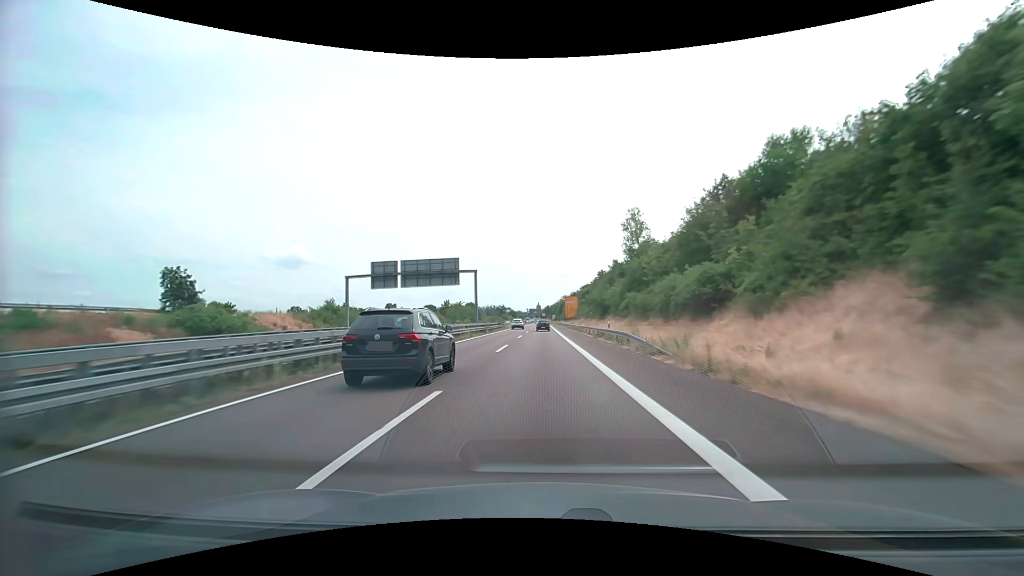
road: trunk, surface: asphalt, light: Day
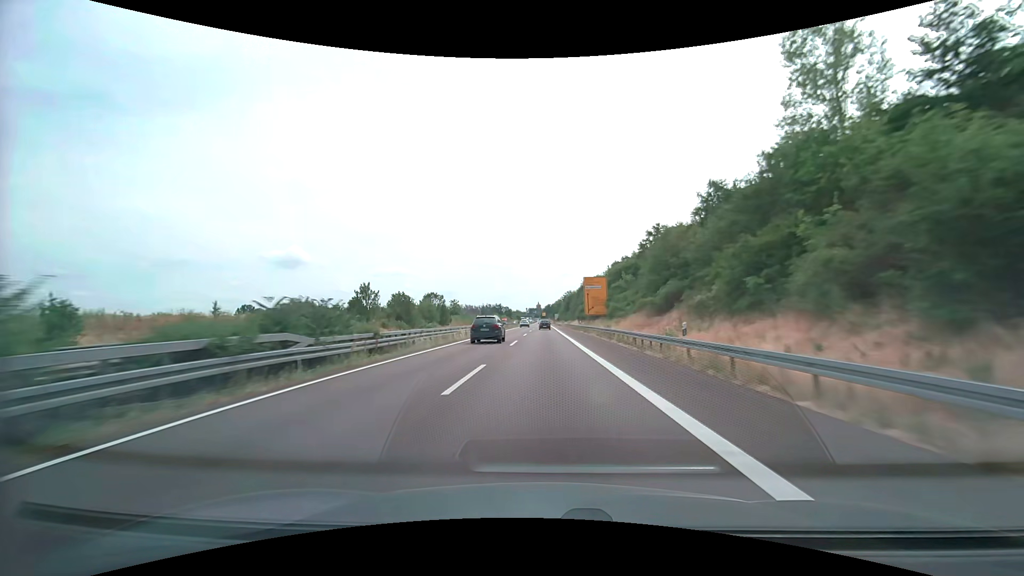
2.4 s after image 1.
(-0.2, +66.5) m; 0°
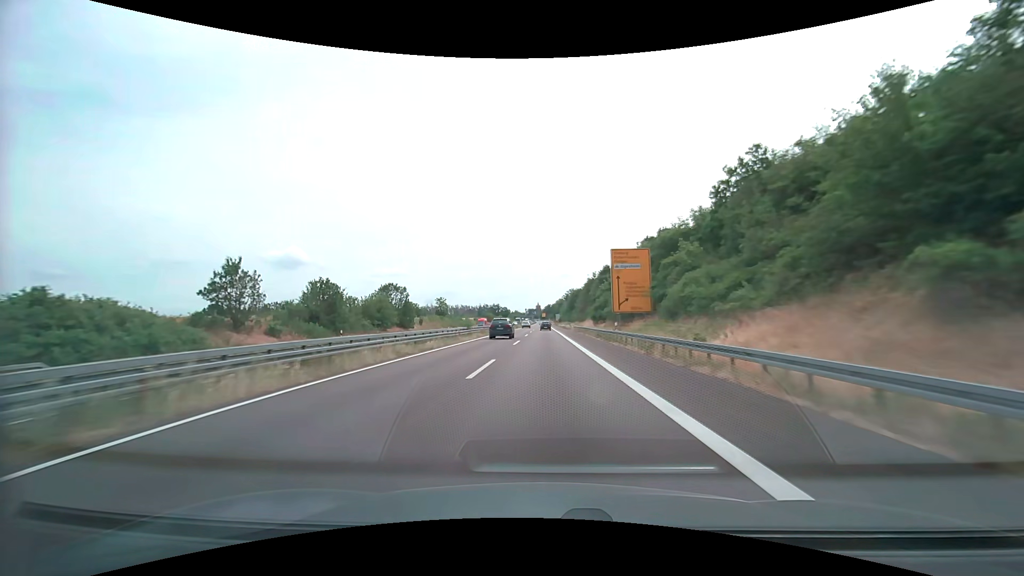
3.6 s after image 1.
(0.0, +33.2) m; 0°
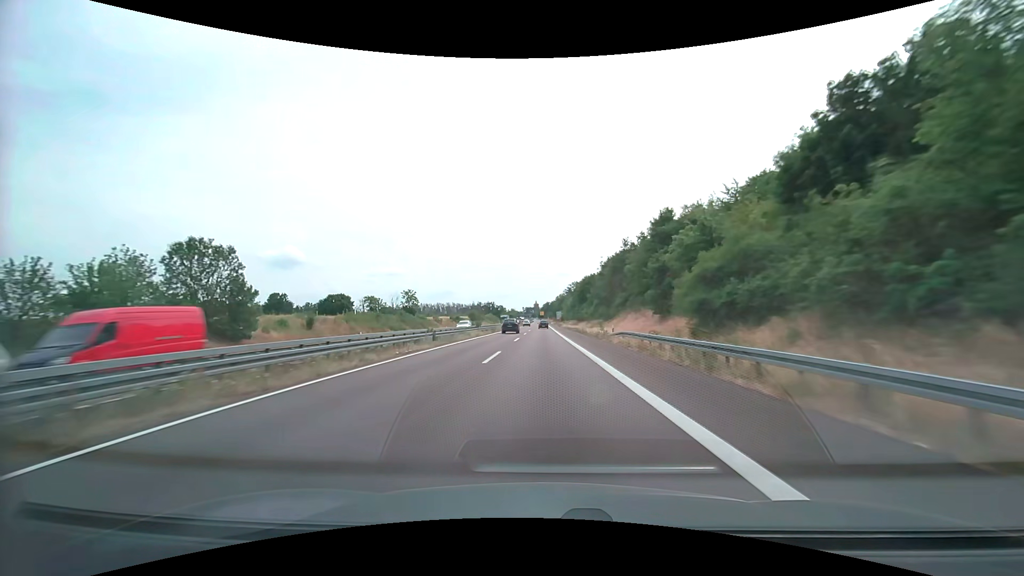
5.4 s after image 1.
(+0.1, +49.8) m; 0°
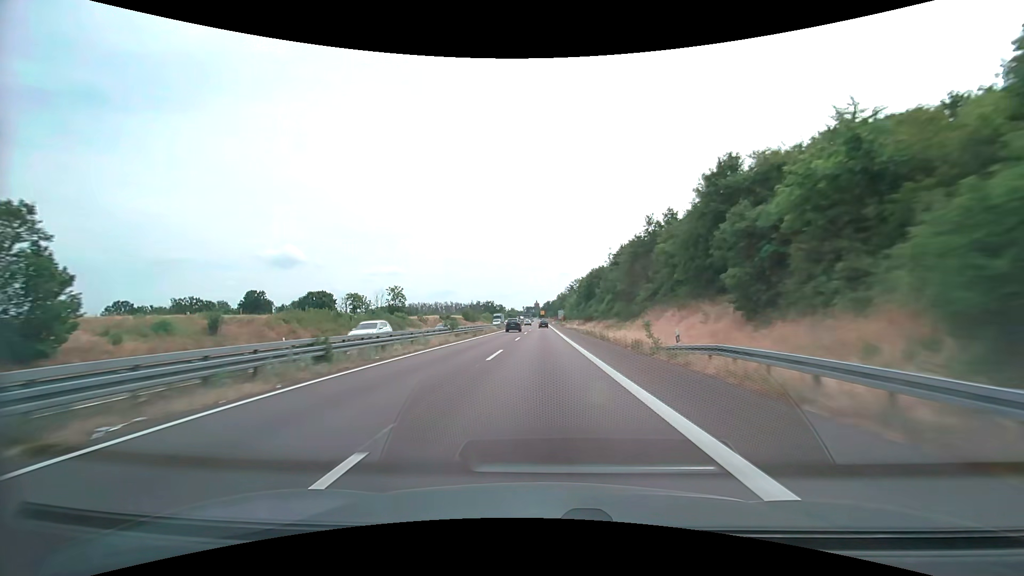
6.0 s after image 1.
(0.0, +16.6) m; 0°
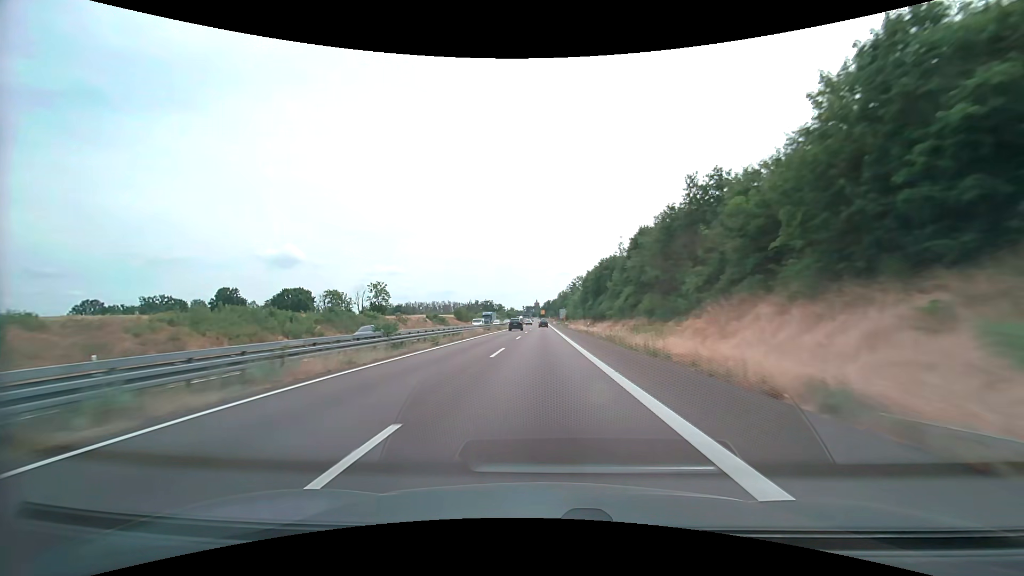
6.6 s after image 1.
(0.0, +16.6) m; 0°
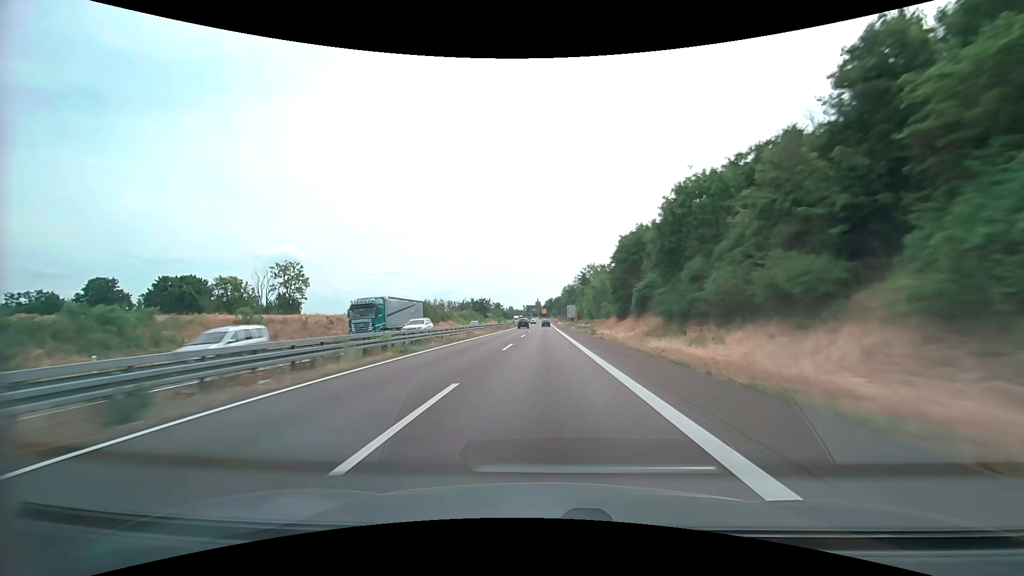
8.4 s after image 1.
(-0.1, +49.8) m; 0°
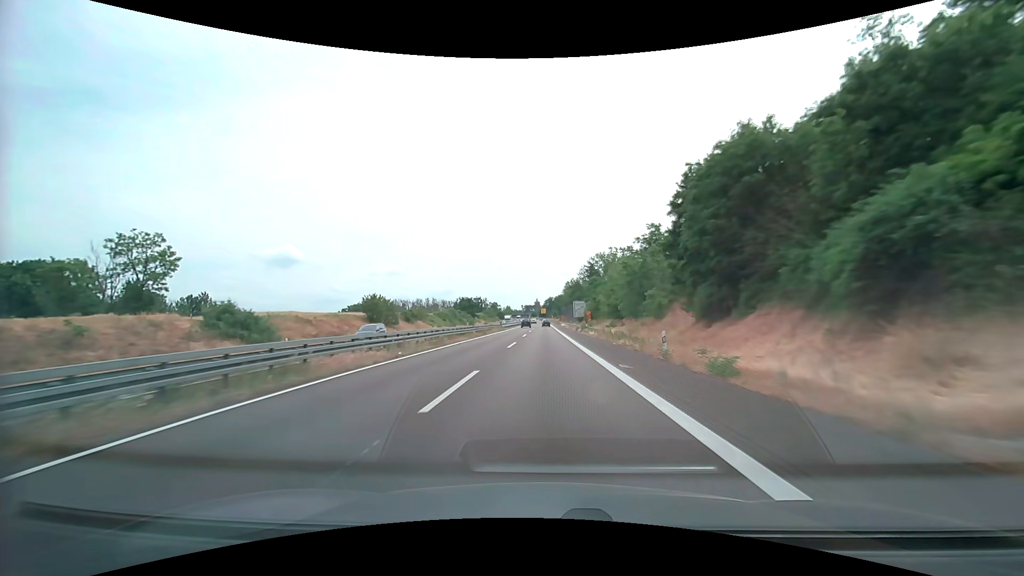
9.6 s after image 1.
(0.0, +33.2) m; 0°
(0, +10) (0, +20) (0, +30) (0, +40) (0, +50) (0, +60) (0, +70) (0, +80) (0, +90) (0, +100) m
